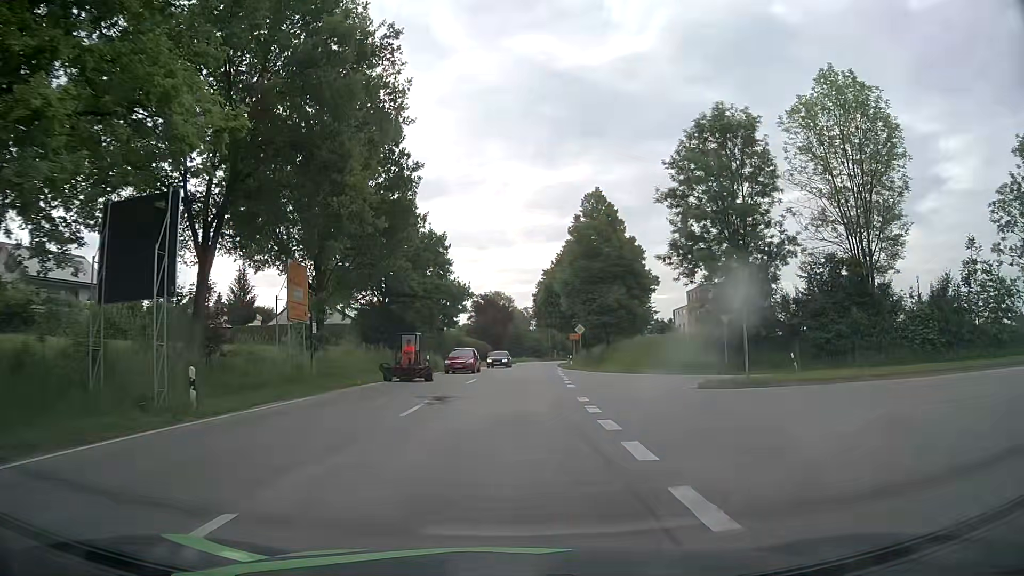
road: secondary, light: Day
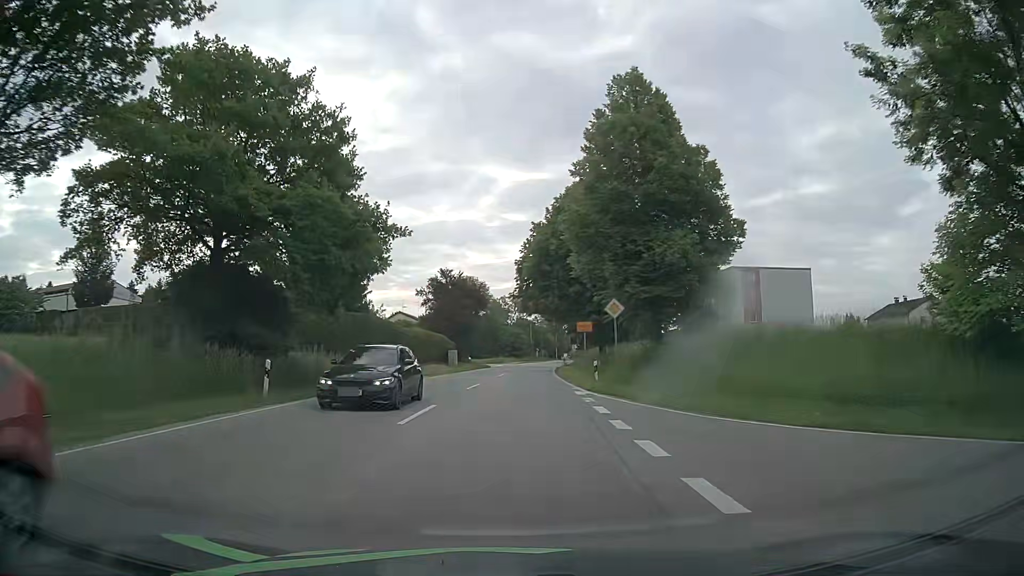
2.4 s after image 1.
(+0.5, +26.6) m; +2°
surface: asphalt
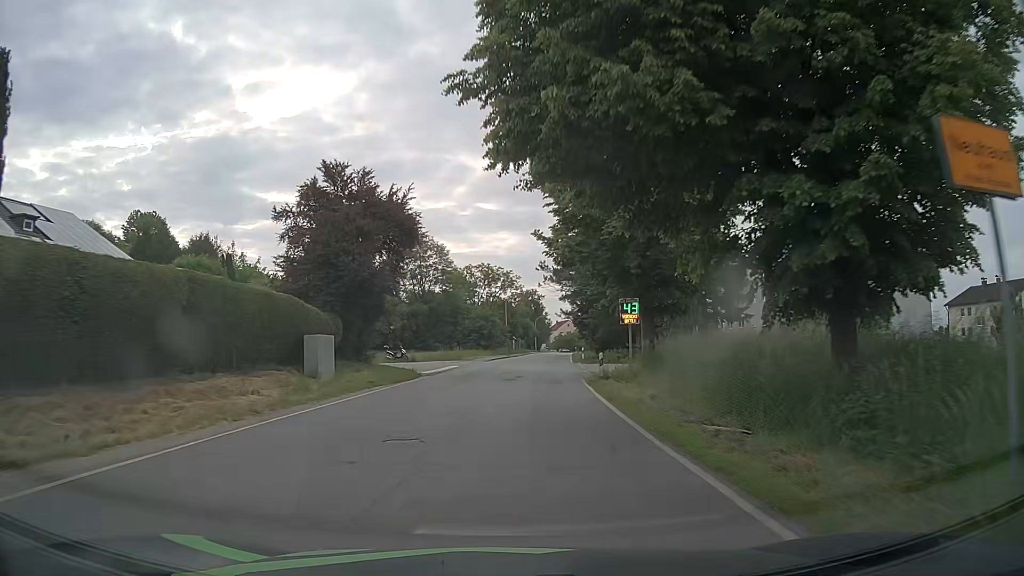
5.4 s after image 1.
(+0.4, +36.2) m; +2°
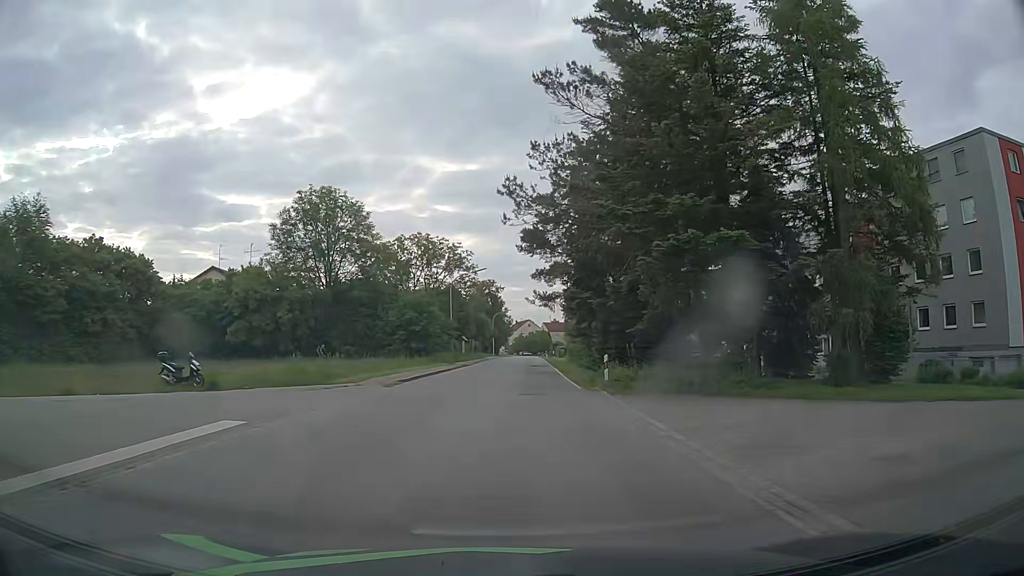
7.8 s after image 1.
(+1.1, +28.8) m; +3°
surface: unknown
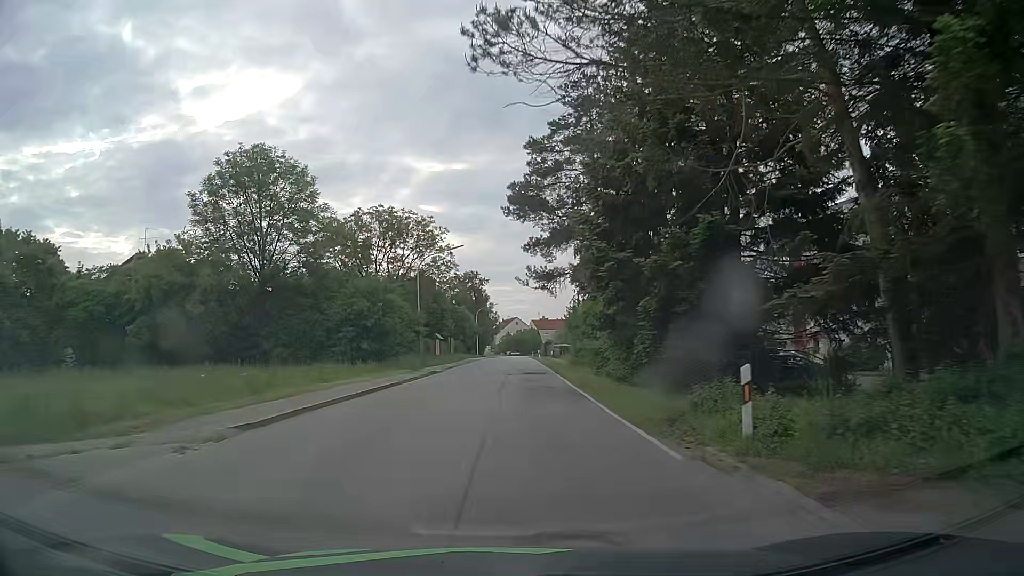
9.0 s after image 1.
(+0.4, +14.3) m; +2°
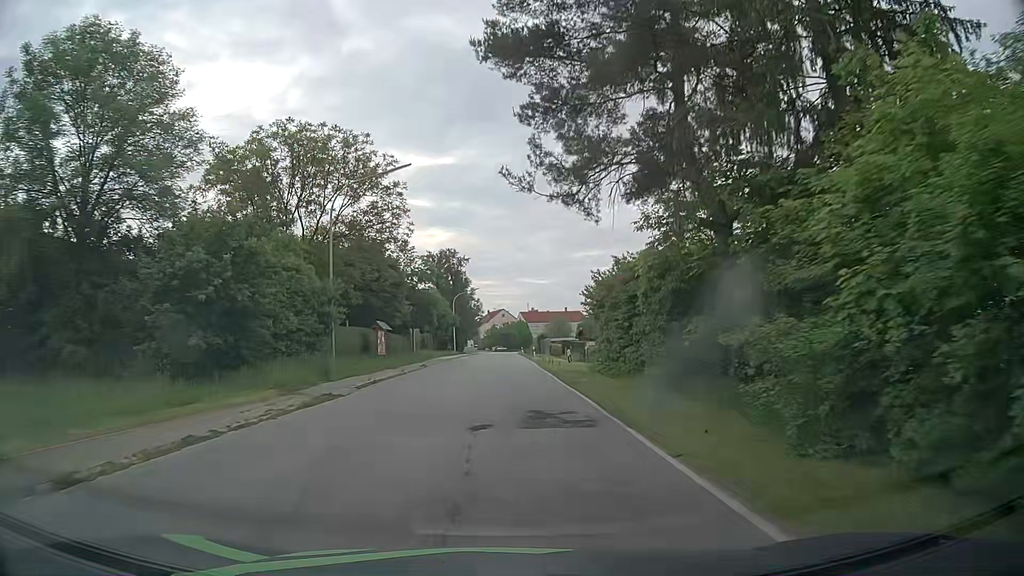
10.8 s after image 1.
(+0.3, +21.4) m; +1°
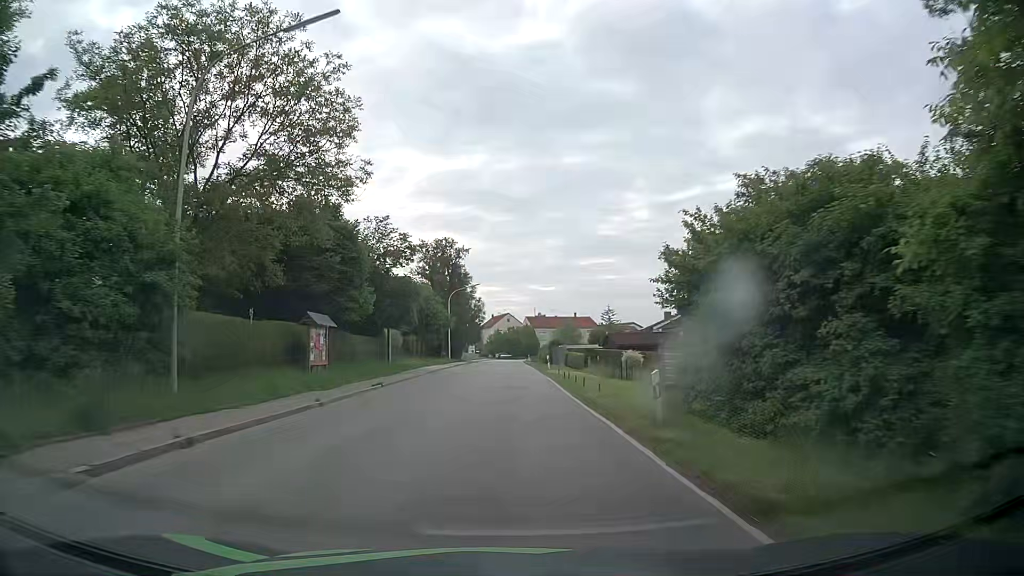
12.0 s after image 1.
(-0.1, +14.1) m; 0°
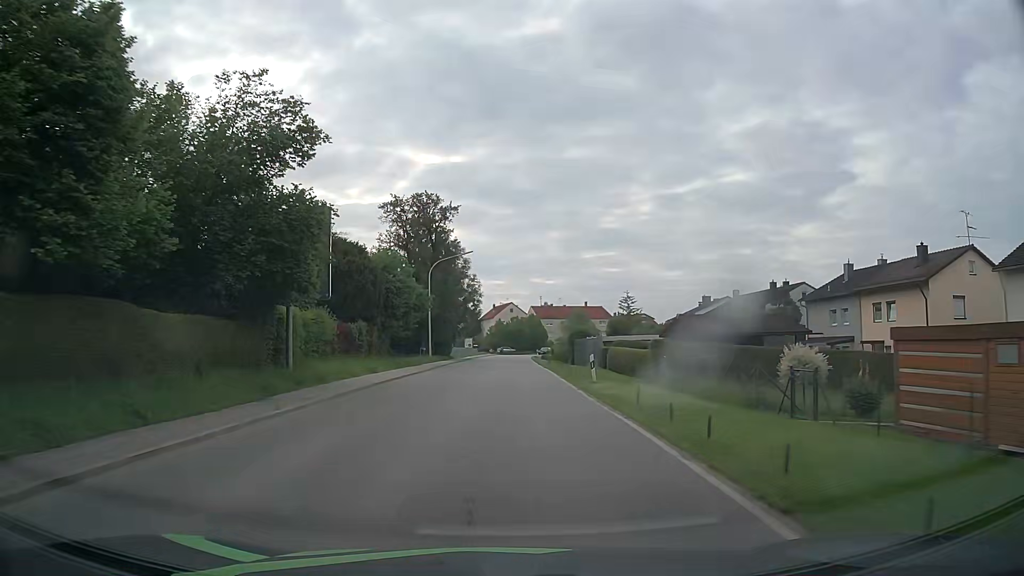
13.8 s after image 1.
(-0.2, +21.0) m; 0°
(0, +10) (0, +20) (0, +30) (0, +40) (0, +50) (0, +60) (0, +70) (0, +80) (0, +90) (+1, +100) m
